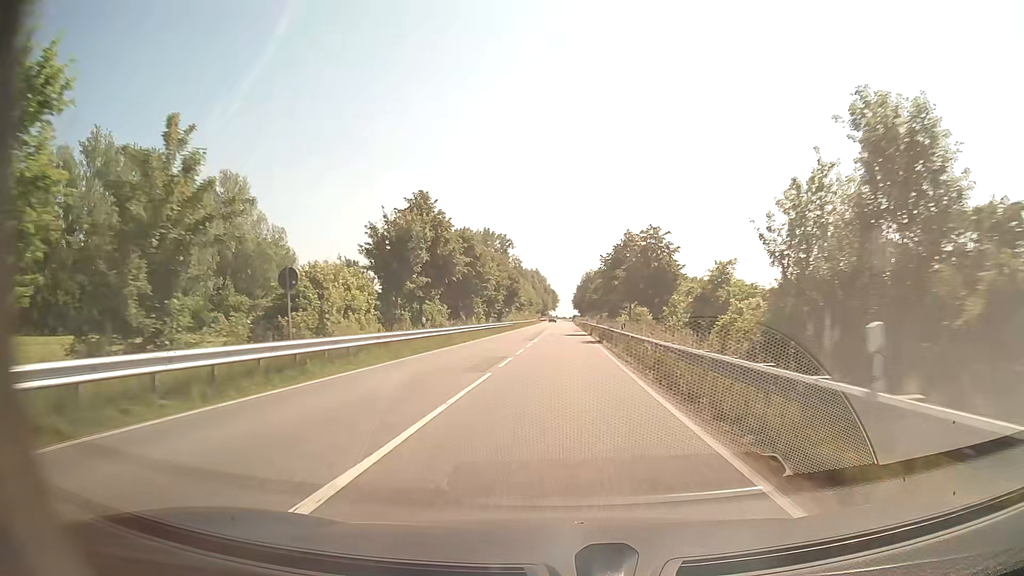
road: secondary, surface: asphalt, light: Day
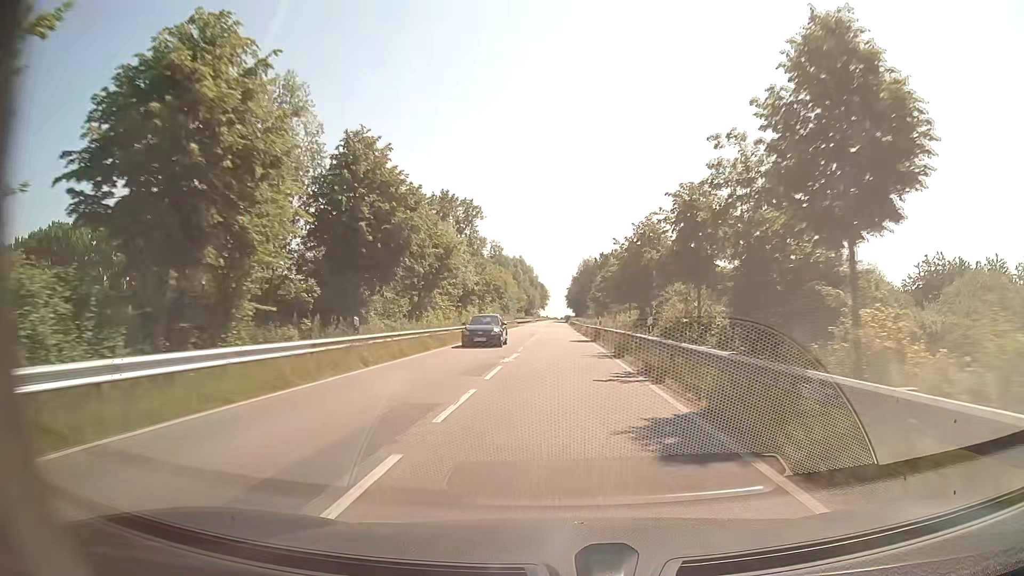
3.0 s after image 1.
(+0.6, +58.0) m; +1°
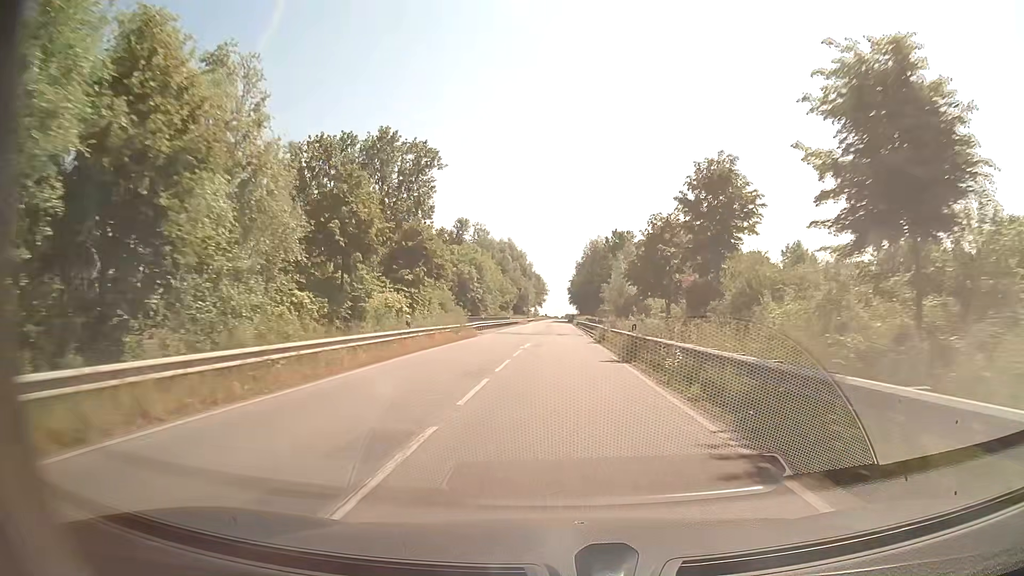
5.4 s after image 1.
(0.0, +46.5) m; 0°
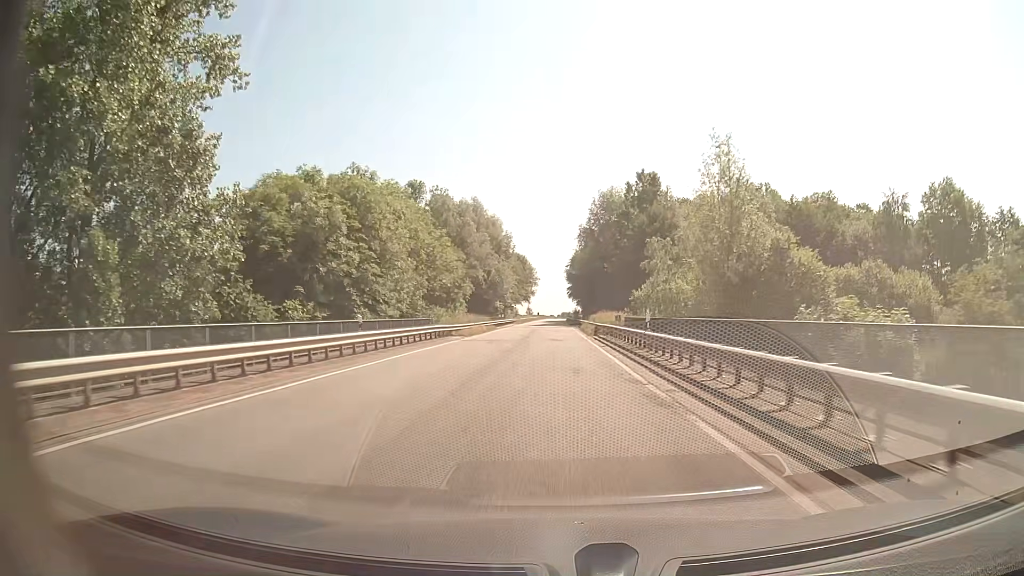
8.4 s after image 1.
(+0.4, +58.2) m; +1°
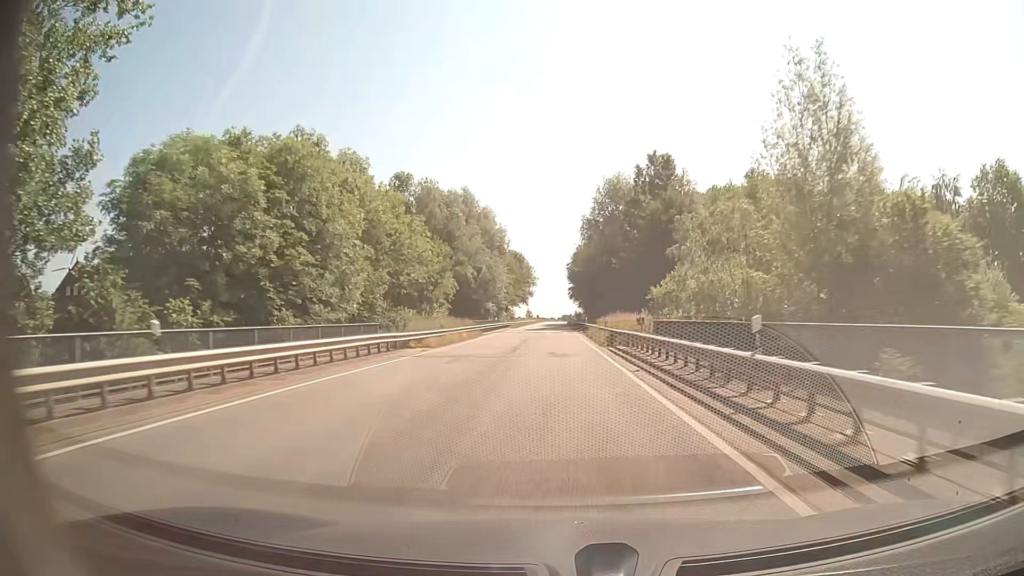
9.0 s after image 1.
(0.0, +11.6) m; 0°
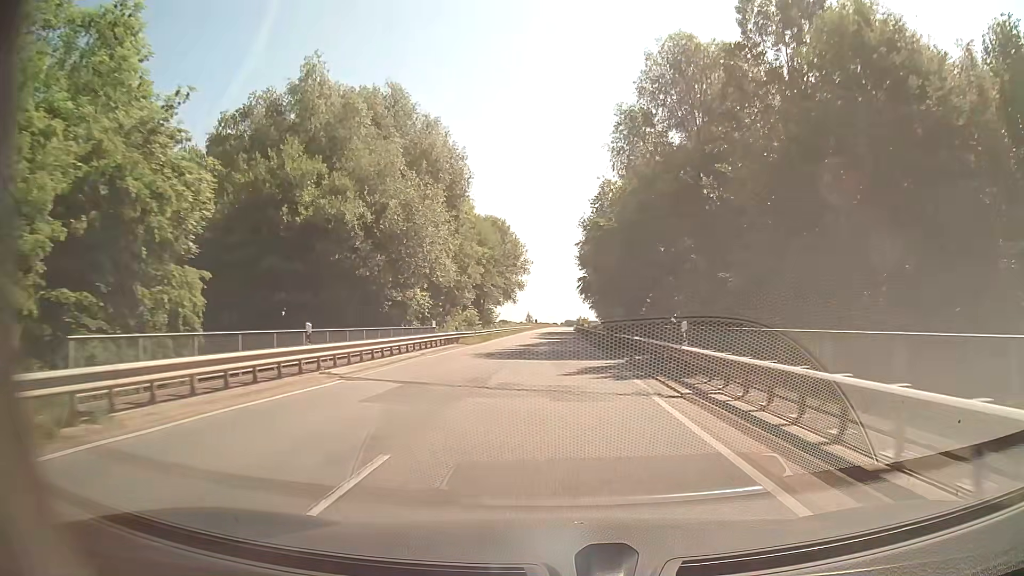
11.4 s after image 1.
(-0.2, +46.5) m; 0°
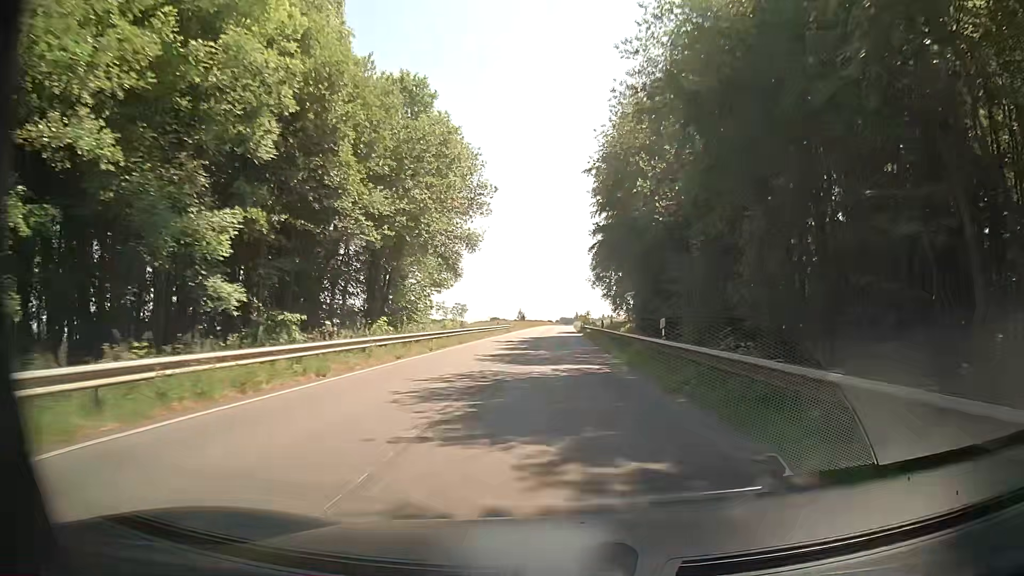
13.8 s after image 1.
(-0.1, +46.4) m; 0°
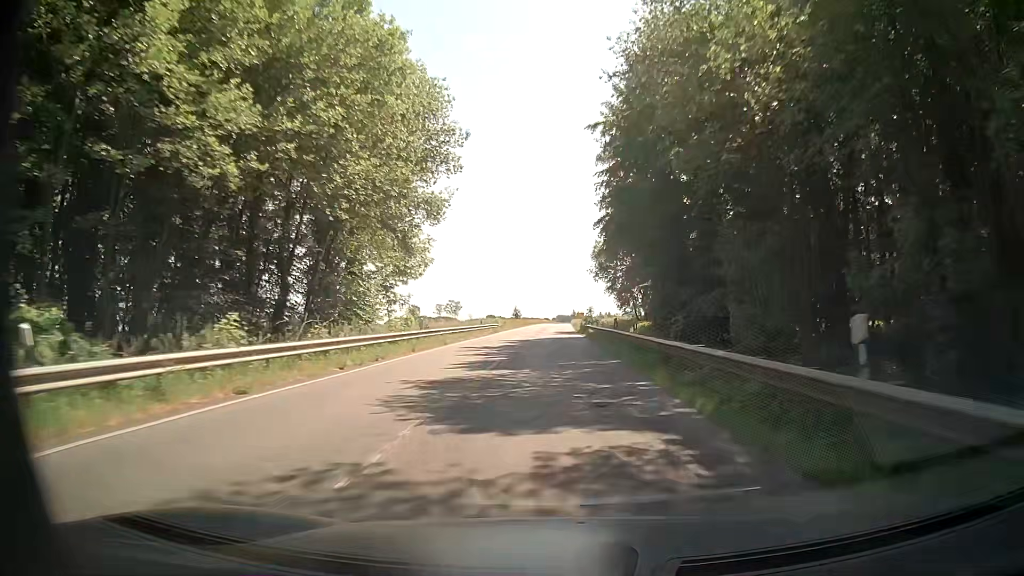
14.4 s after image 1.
(0.0, +11.6) m; 0°
(0, +10) (0, +20) (0, +30) (0, +40) (0, +50) (0, +60) (0, +70) (0, +80) (0, +90) (0, +100) m
